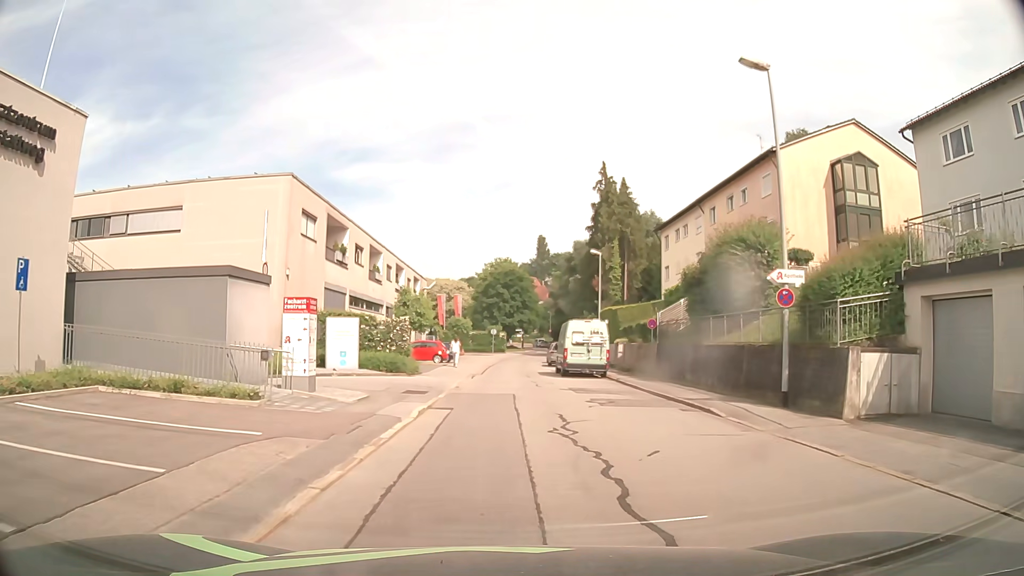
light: Day
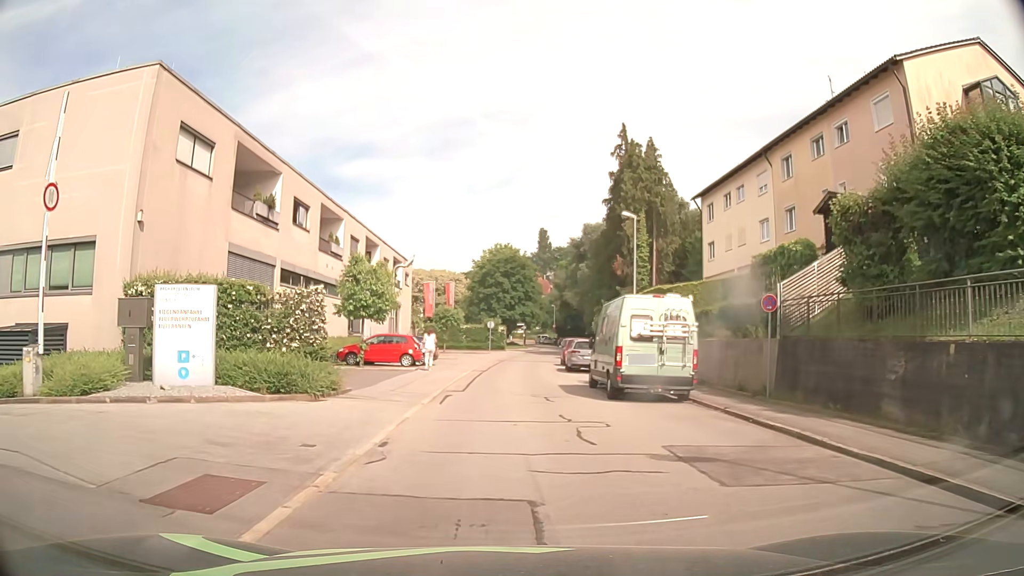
(0.0, +13.4) m; 0°
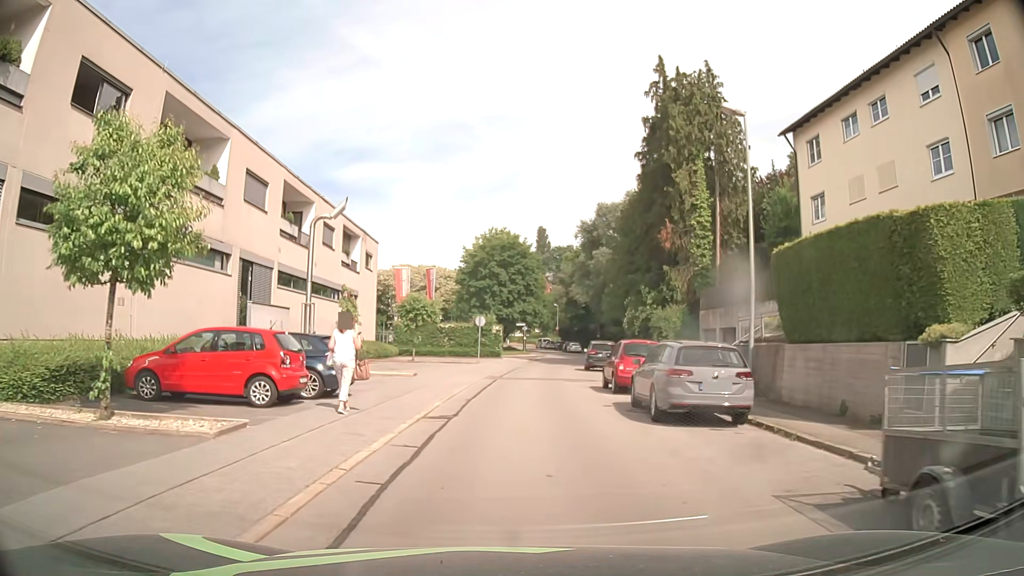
(-0.1, +17.9) m; +1°
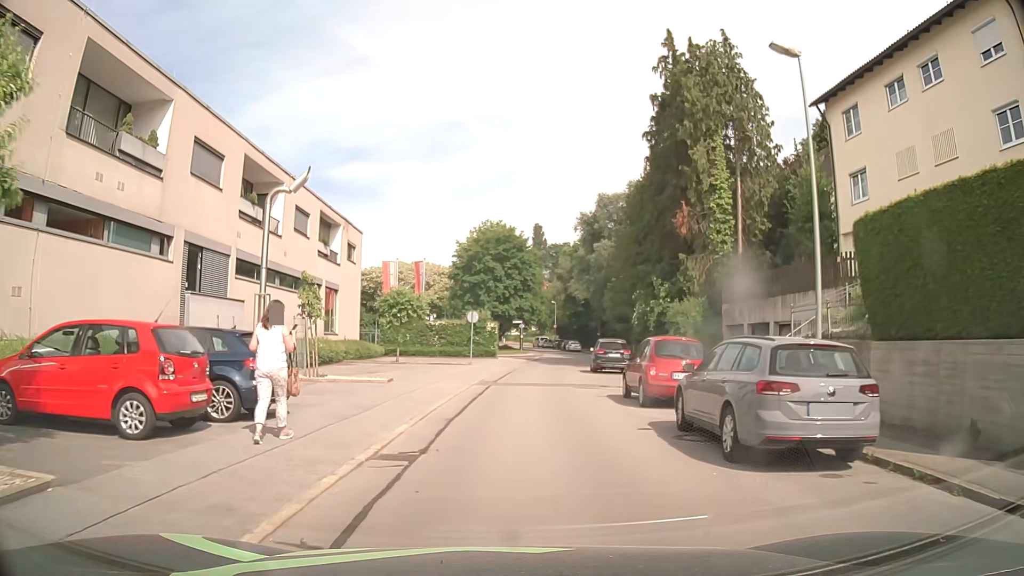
(0.0, +4.5) m; 0°
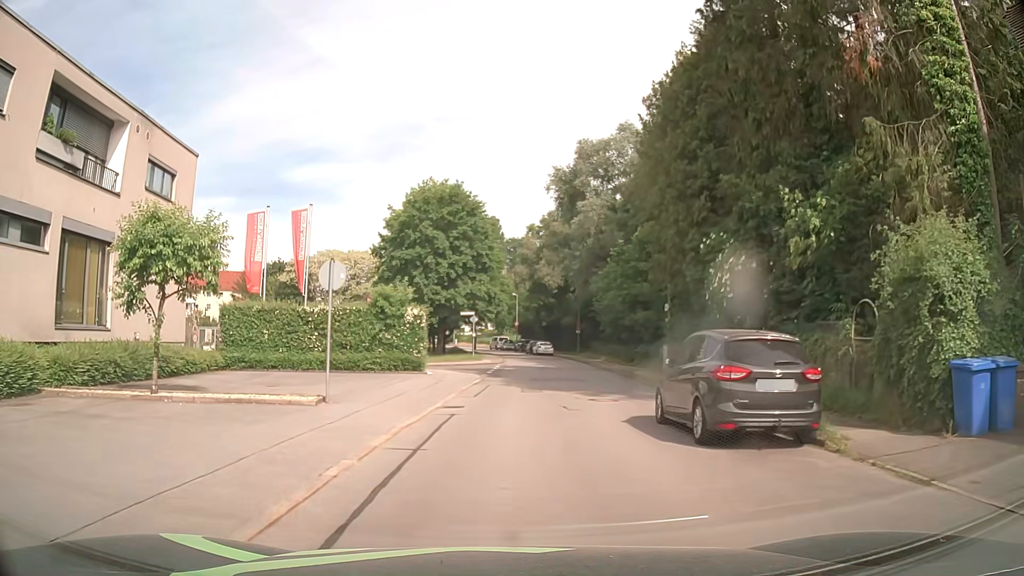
(+0.6, +22.2) m; +3°
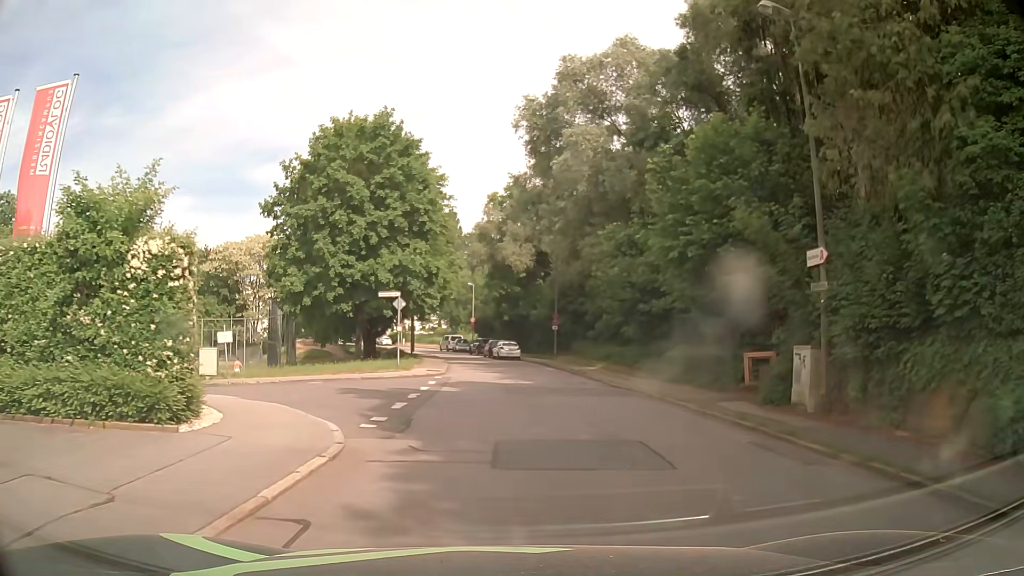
(+0.6, +17.8) m; +3°
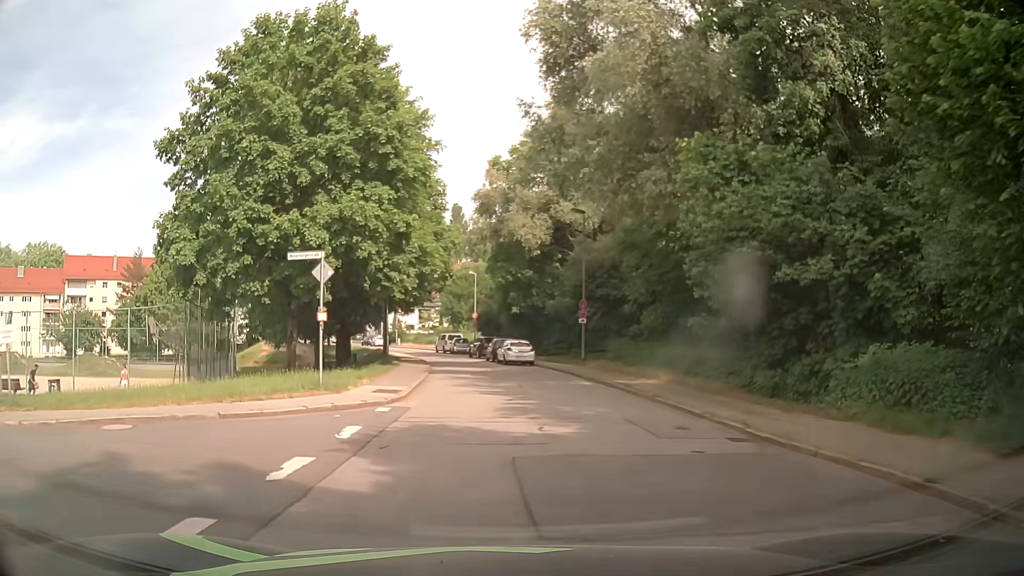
(+0.2, +13.4) m; +1°
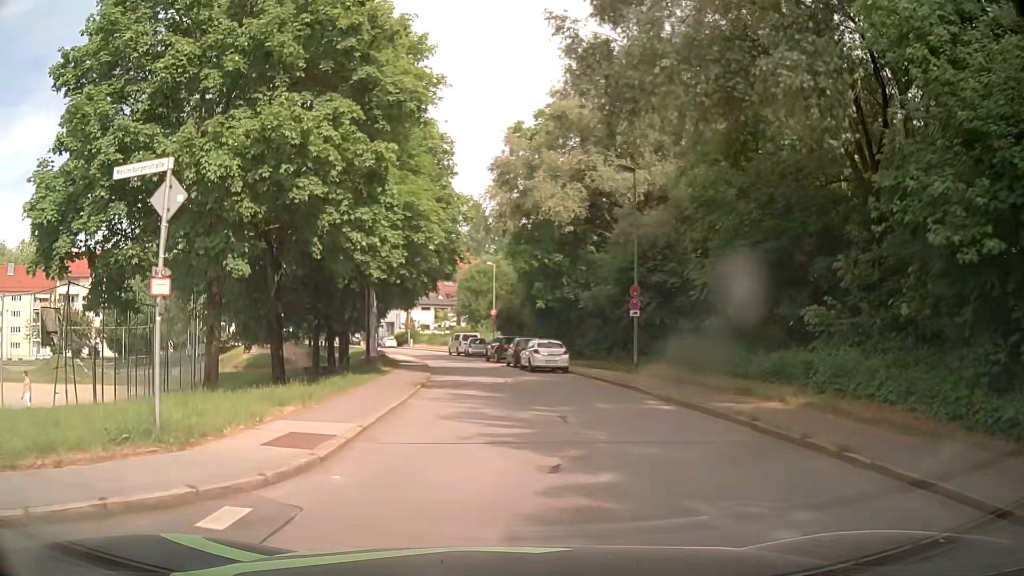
(-0.2, +8.9) m; -2°
(0, +10) (0, +20) (-1, +30) (-2, +40) (-4, +50) (-6, +59) (-9, +69) (-12, +79) (-16, +88) (-20, +97) m
